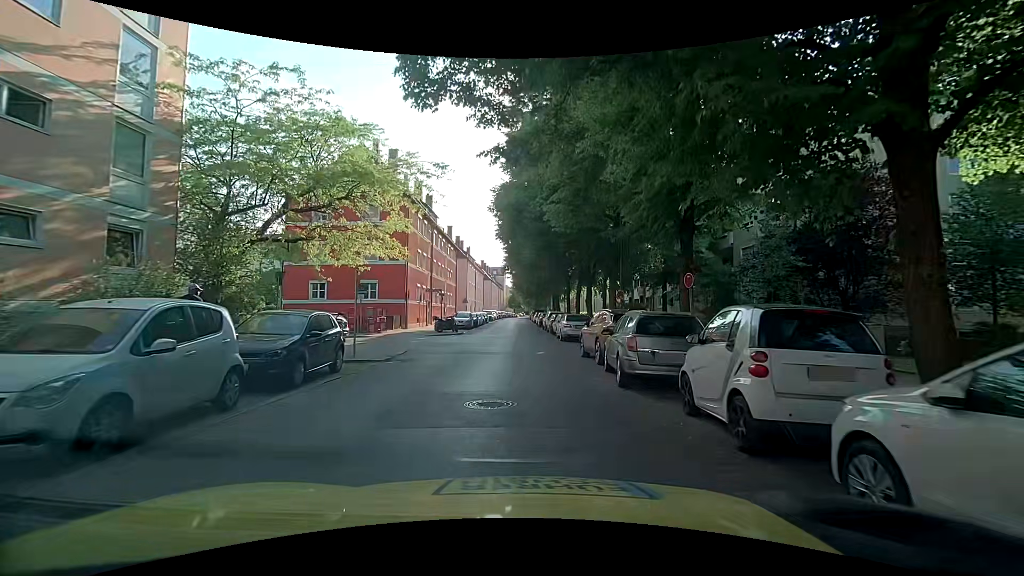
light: Day
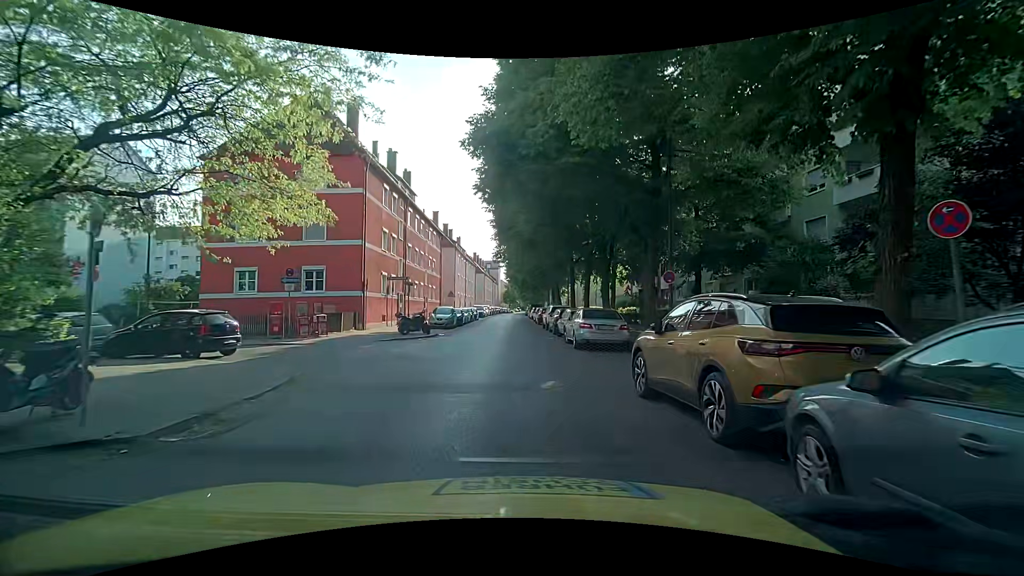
(0.0, +9.0) m; 0°
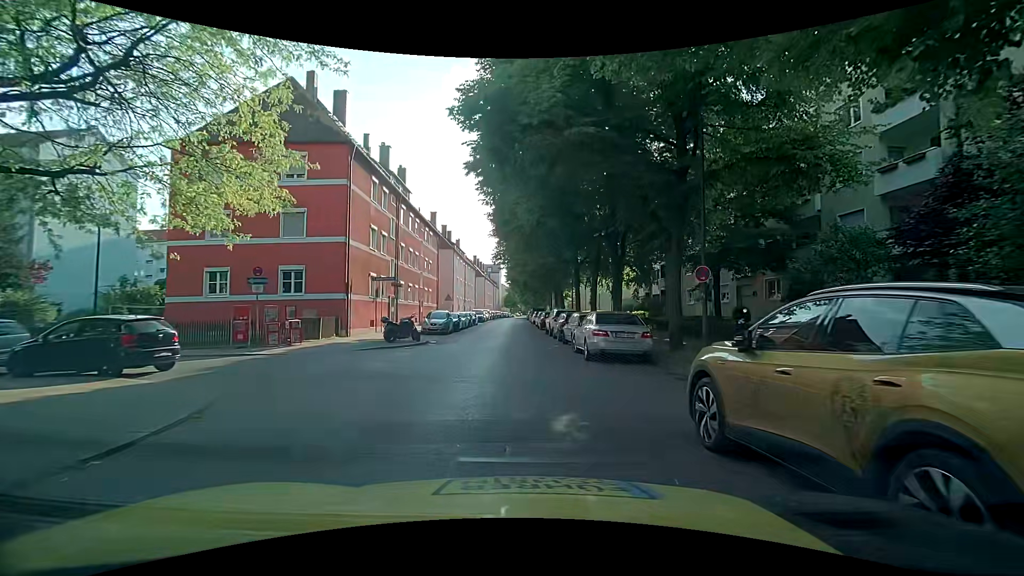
(+0.1, +2.8) m; +1°
